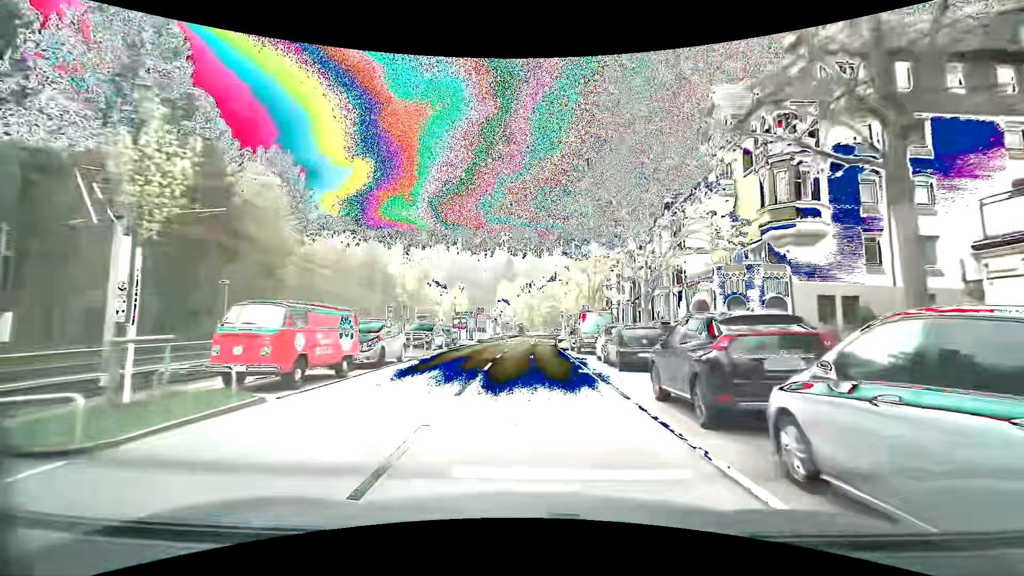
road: secondary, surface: asphalt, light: Day
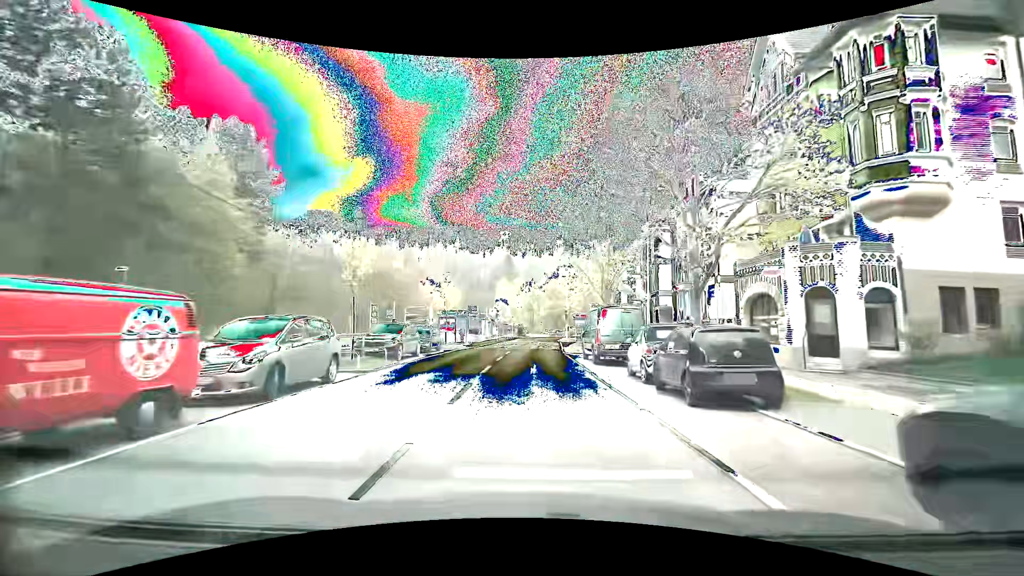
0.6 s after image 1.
(0.0, +7.0) m; +1°
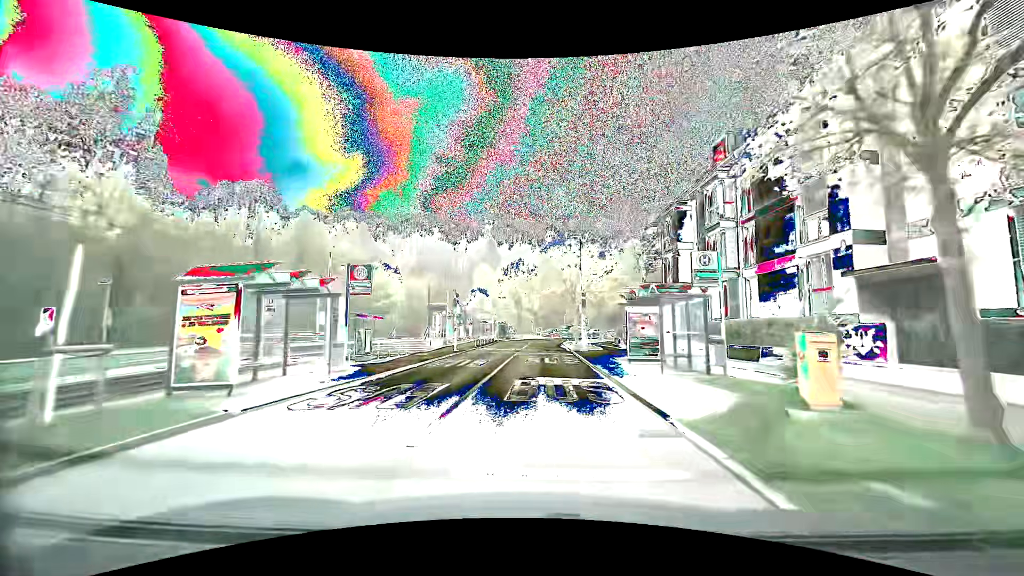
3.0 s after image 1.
(-0.2, +27.5) m; +1°
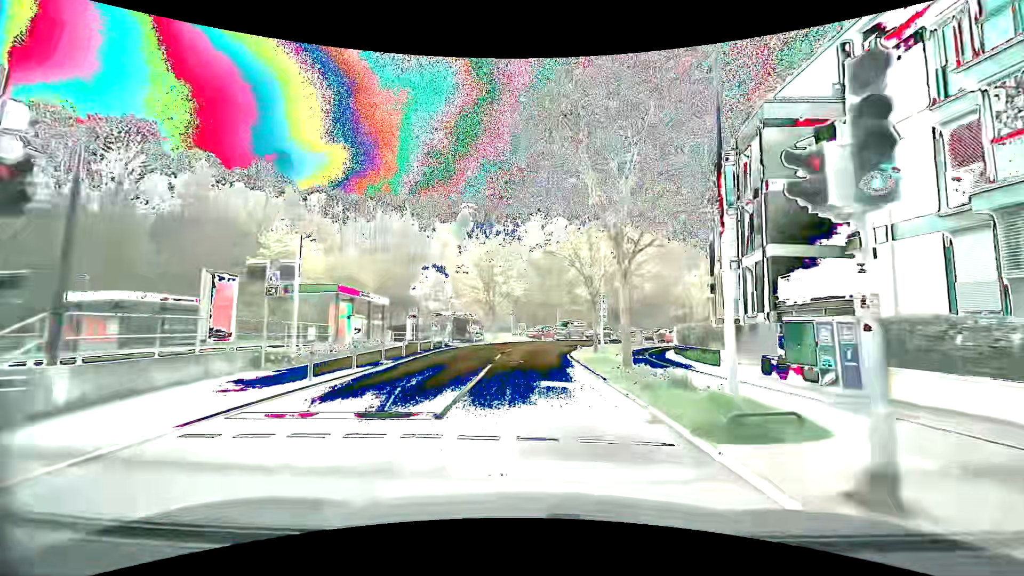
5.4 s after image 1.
(+0.5, +27.7) m; +2°
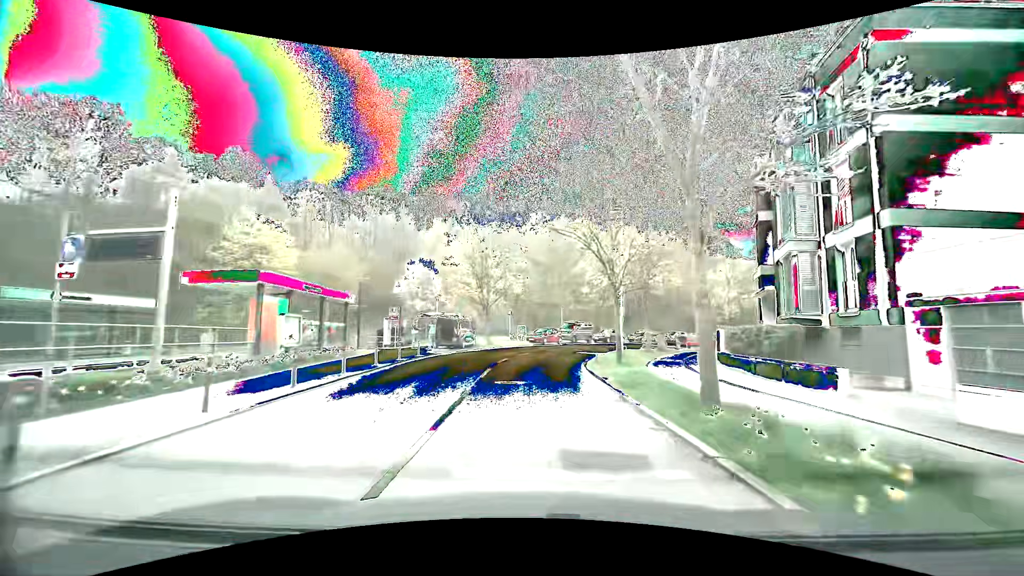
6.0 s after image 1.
(0.0, +6.9) m; 0°
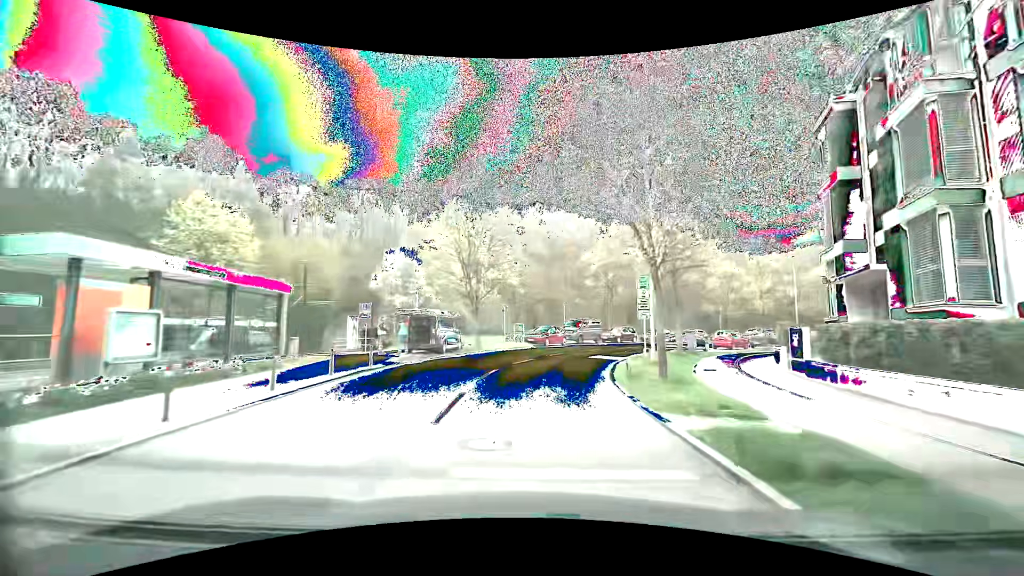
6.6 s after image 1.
(0.0, +6.9) m; +1°
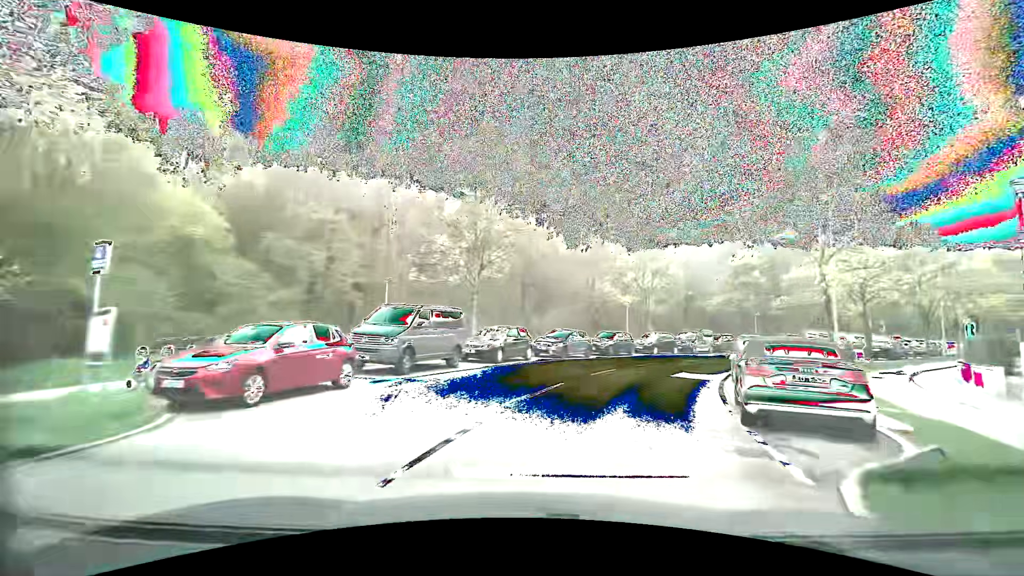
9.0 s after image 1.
(+2.5, +26.2) m; +16°
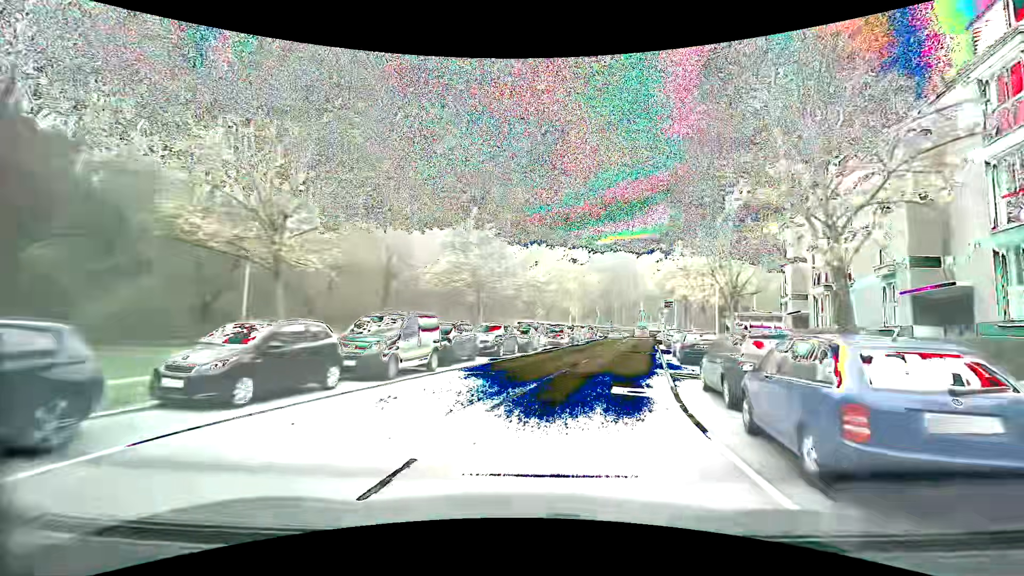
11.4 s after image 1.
(+7.3, +24.2) m; +33°
(+1, +10) (+3, +20) (+6, +29) (+8, +39) (+11, +49) (+13, +58) (+16, +68) (+18, +78) (+19, +88) (+17, +98) m
